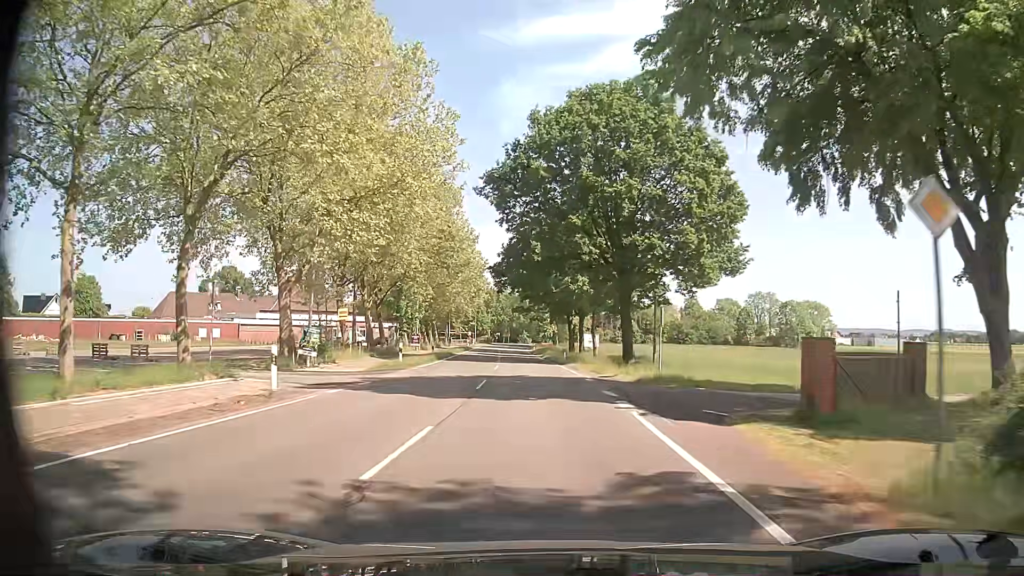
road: secondary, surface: asphalt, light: Day
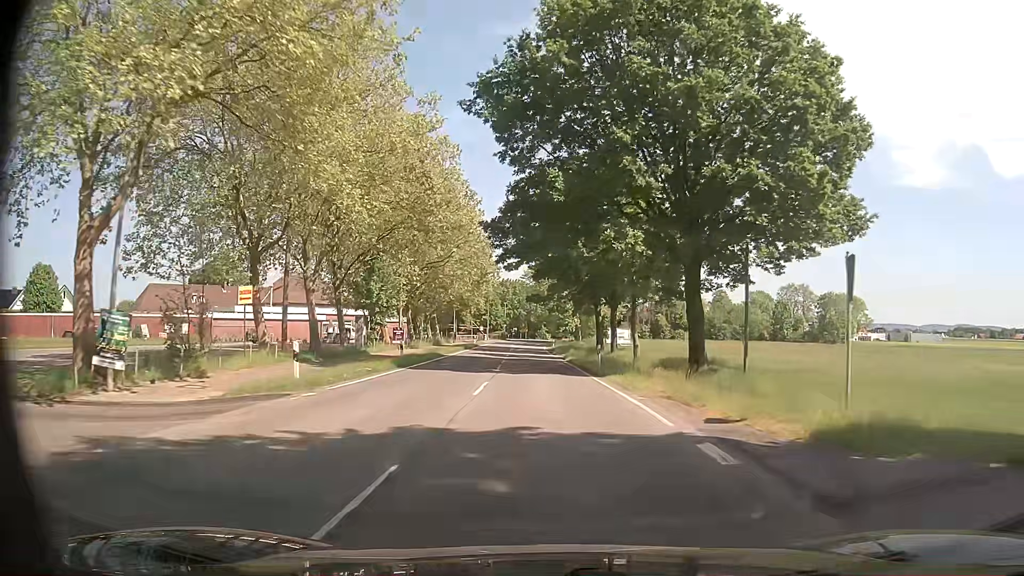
(-0.3, +15.6) m; -3°
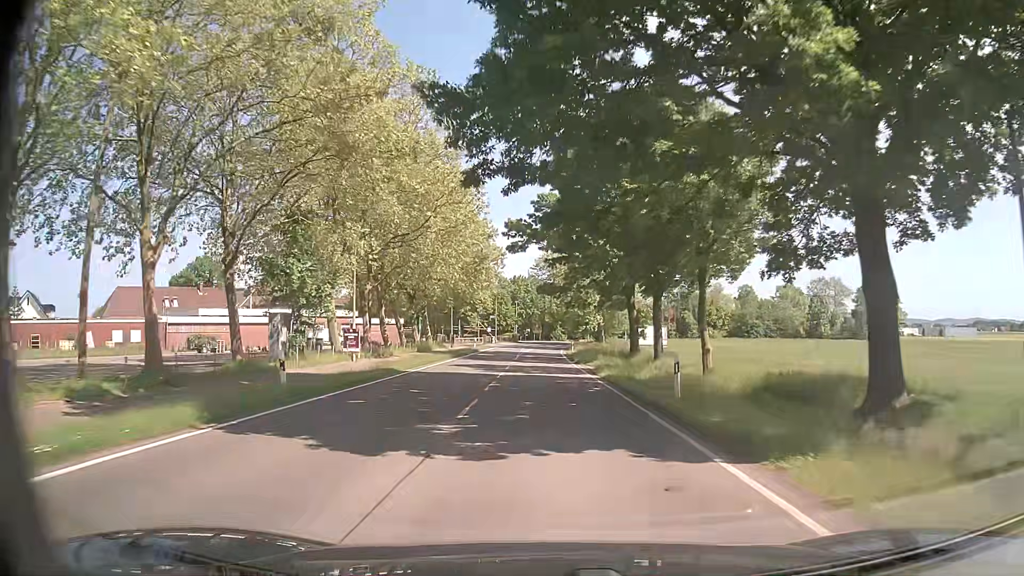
(+0.1, +15.8) m; -1°
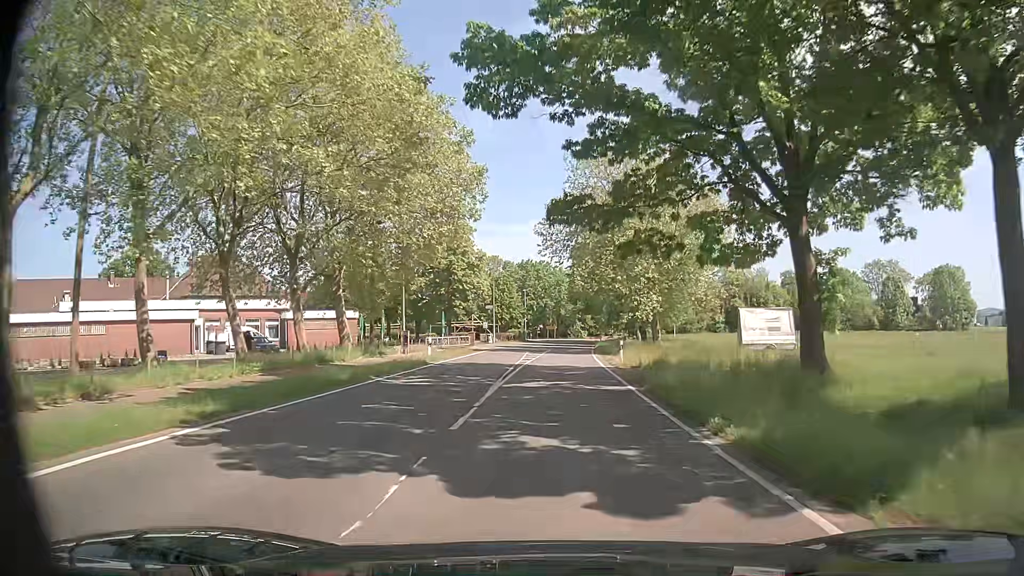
(-0.2, +32.1) m; -1°
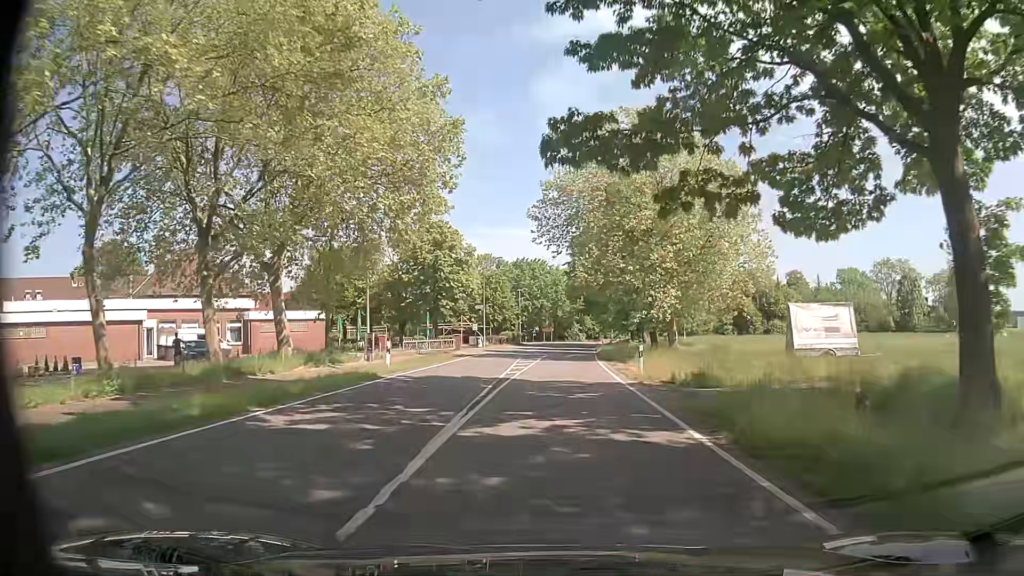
(0.0, +8.1) m; 0°
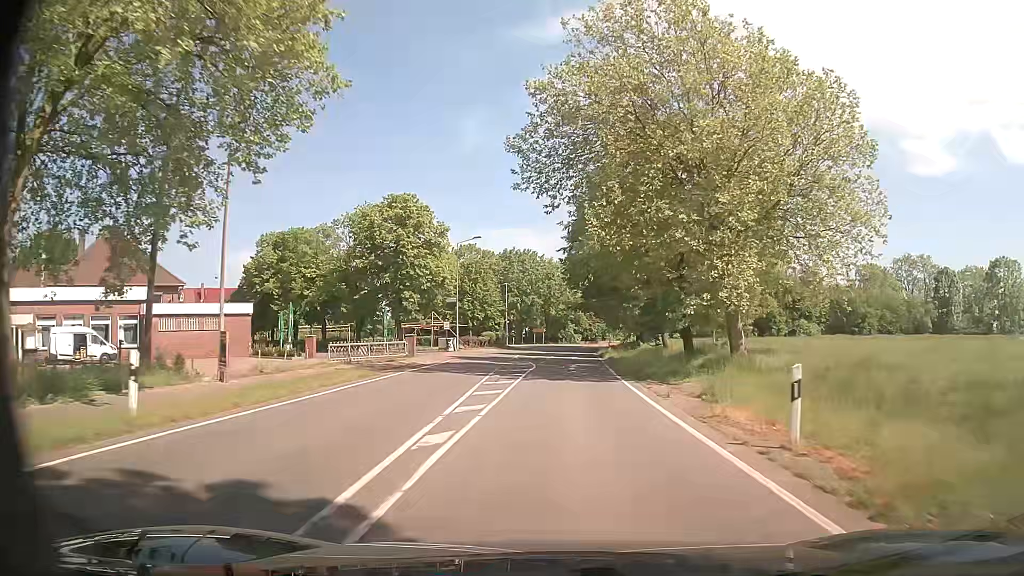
(+0.2, +16.3) m; +1°
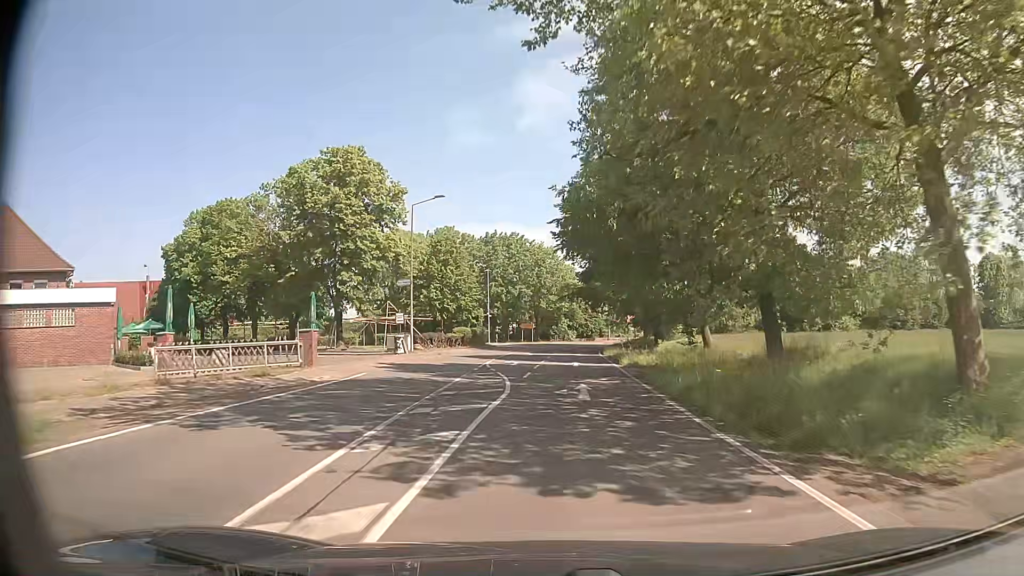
(+0.1, +16.4) m; +1°
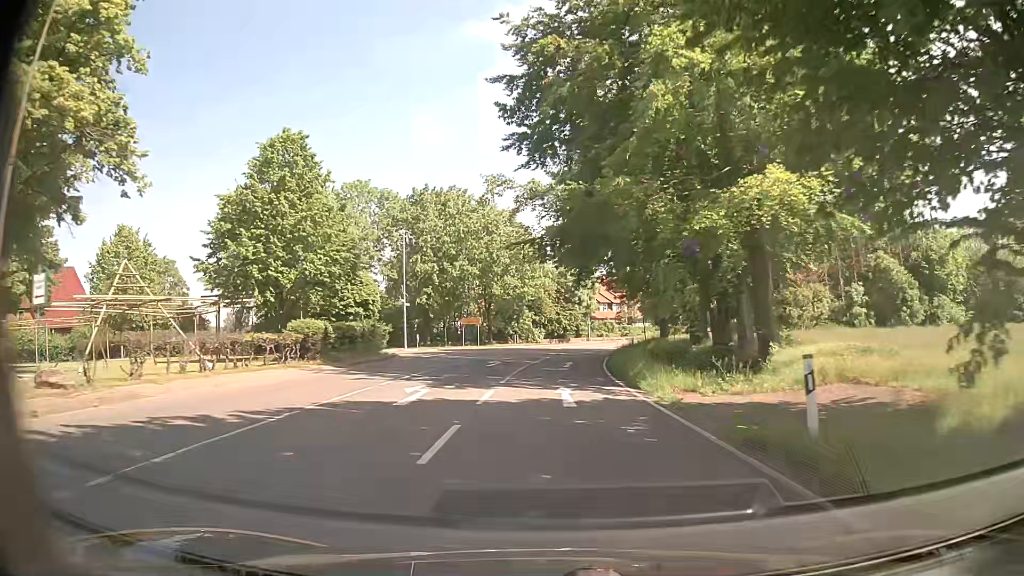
(+0.8, +32.9) m; +3°
(0, +10) (0, +20) (+1, +30) (+2, +40) (+3, +50) (+5, +60) (+8, +69) (+11, +79) (+15, +88) (+19, +97) m
